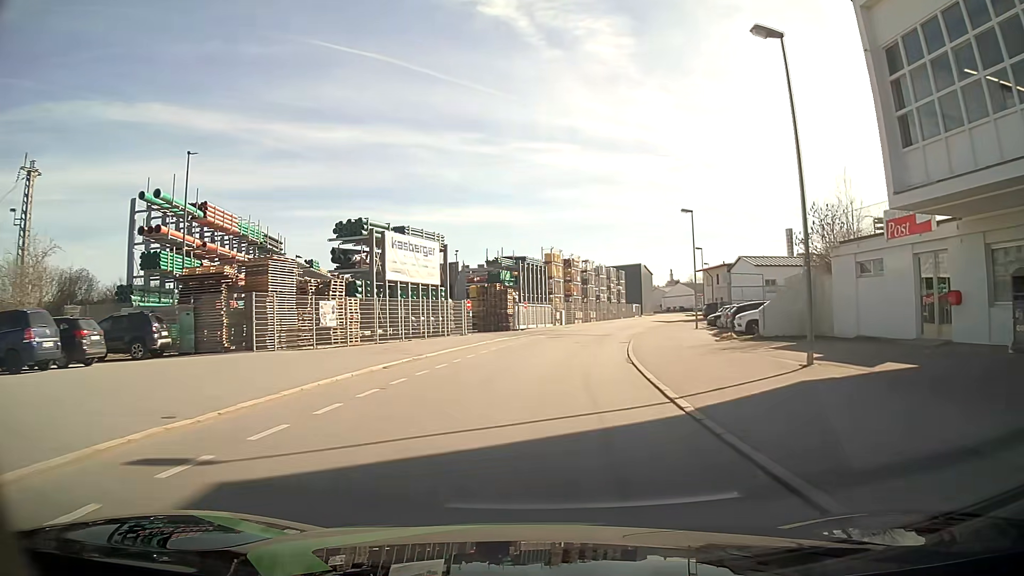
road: residential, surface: asphalt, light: Day
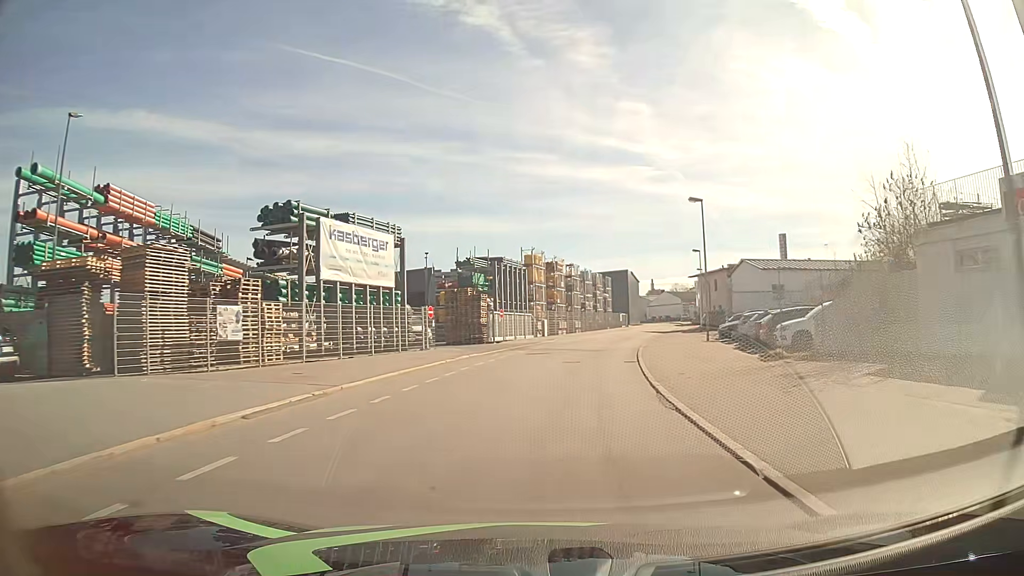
(+0.1, +7.8) m; +2°
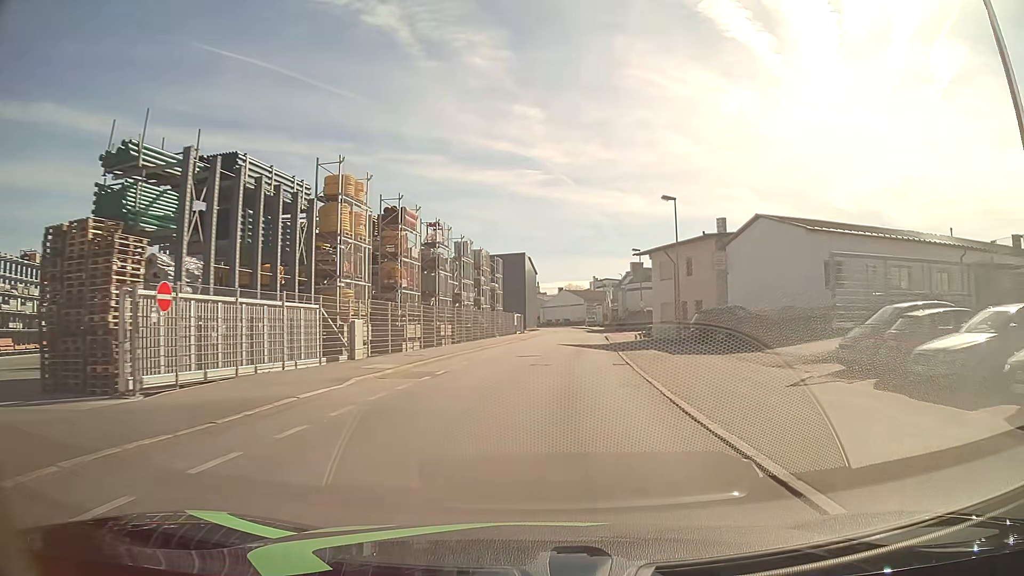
(+2.8, +31.6) m; +10°
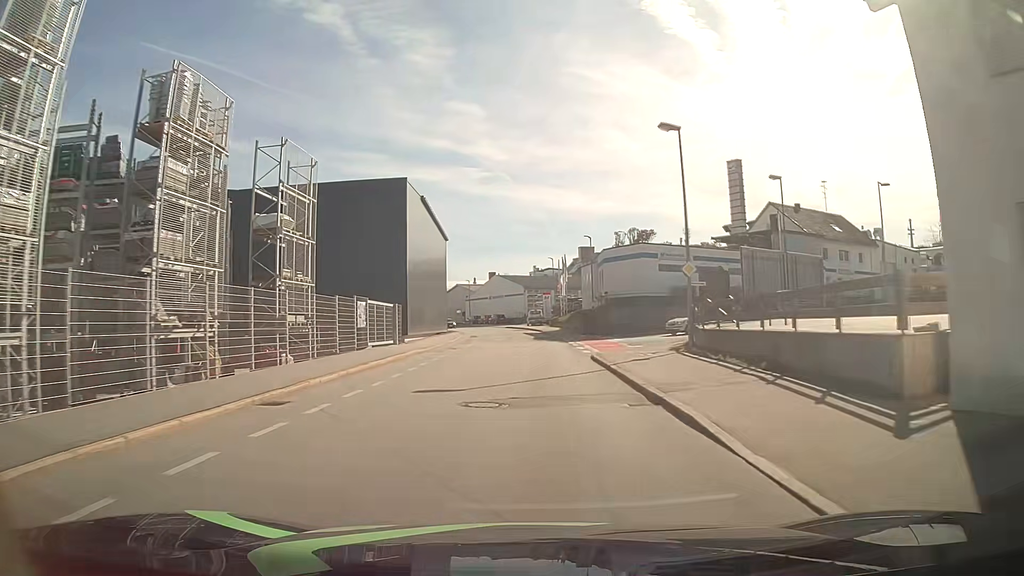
(+2.4, +40.5) m; +5°
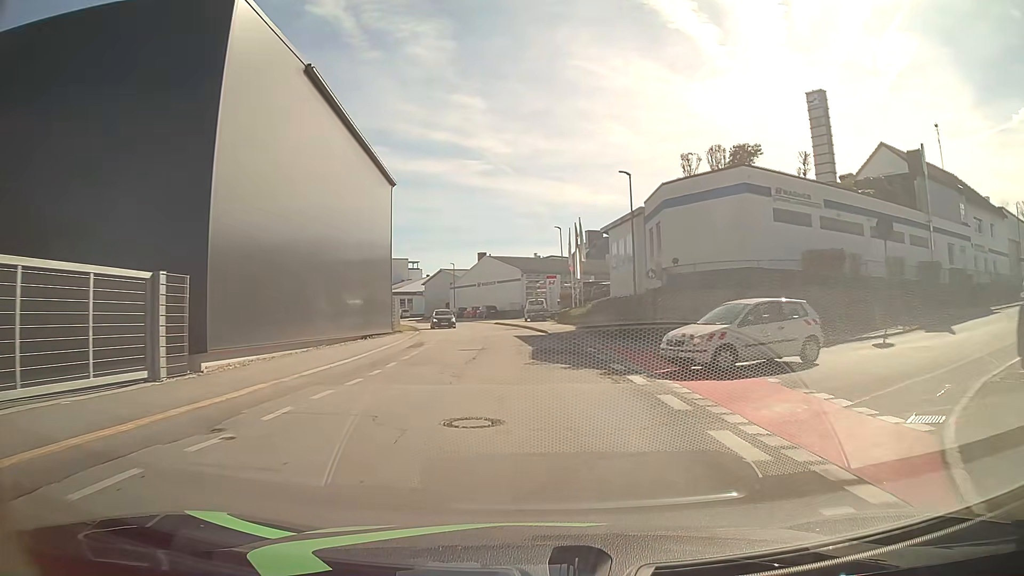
(+0.1, +23.4) m; +1°
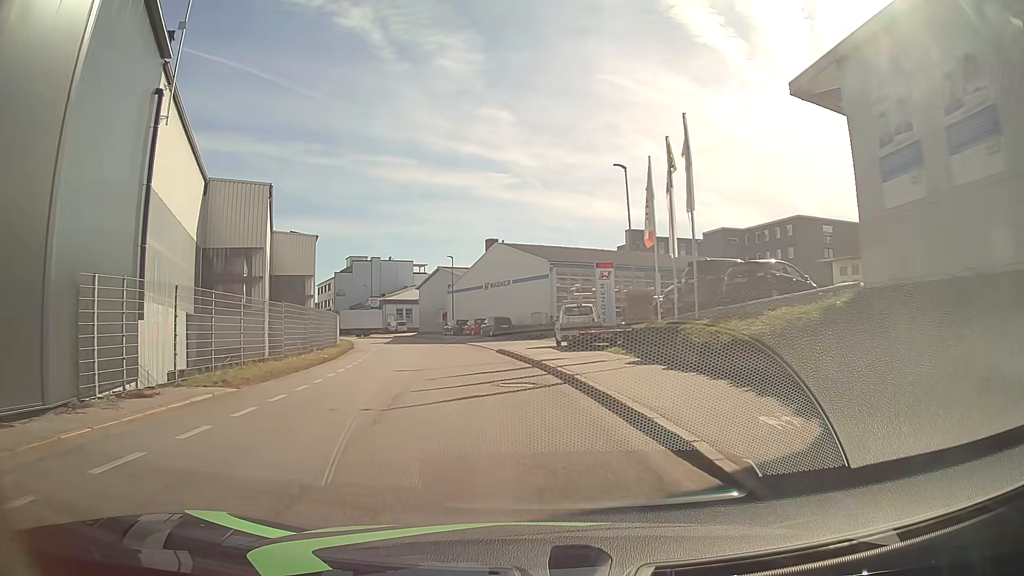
(-0.8, +29.3) m; -3°
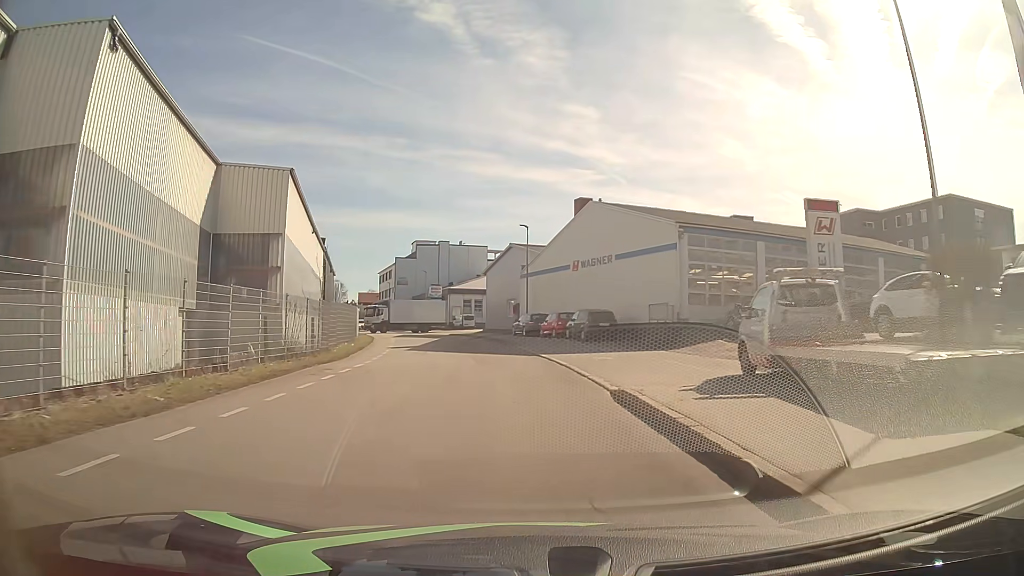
(-1.0, +19.1) m; -7°
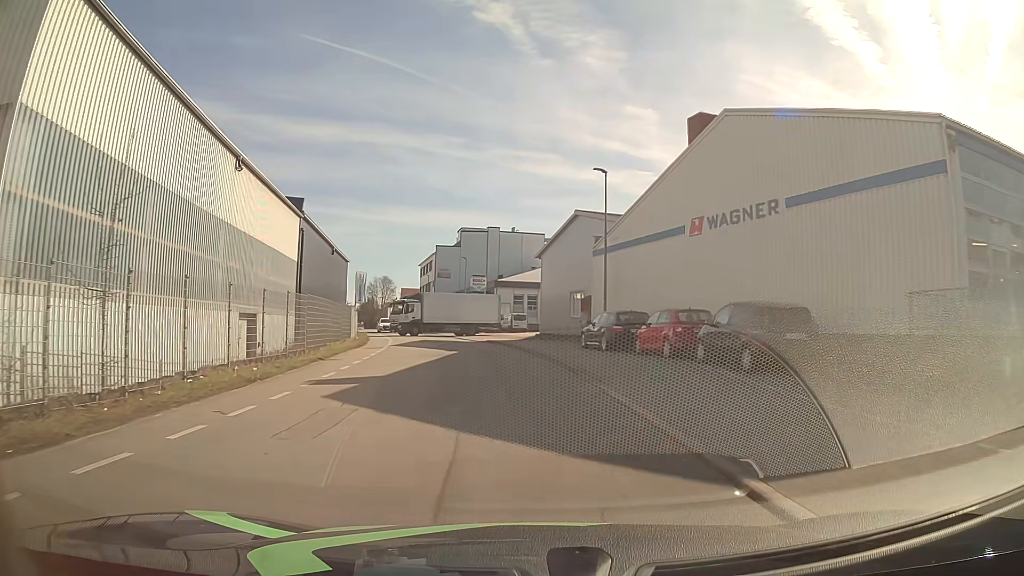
(-0.9, +18.2) m; -5°
(0, +10) (-1, +20) (-2, +30) (-4, +40) (-6, +49) (-9, +59) (-12, +69) (-14, +78) (-17, +88) (-20, +98) m
